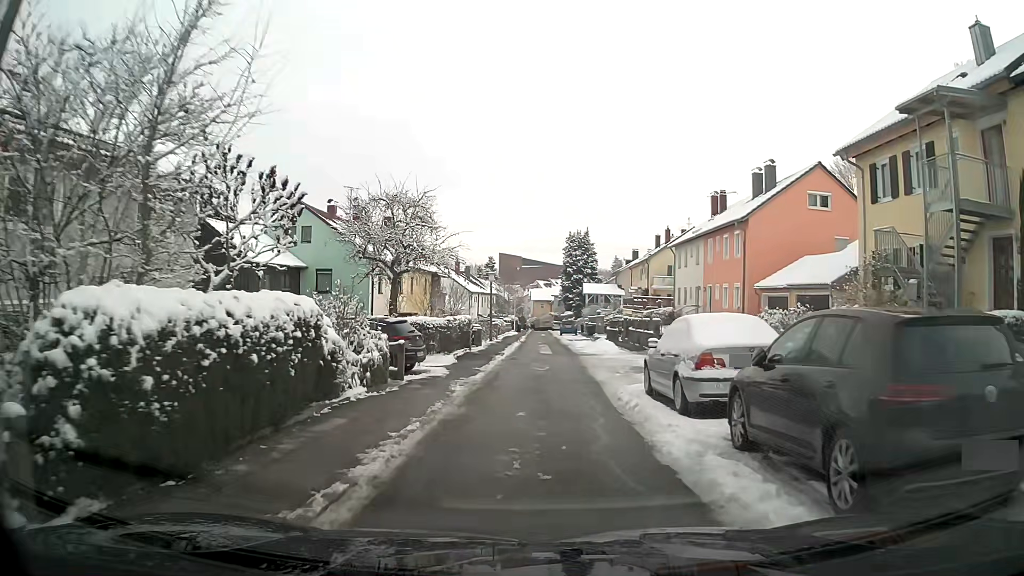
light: Day
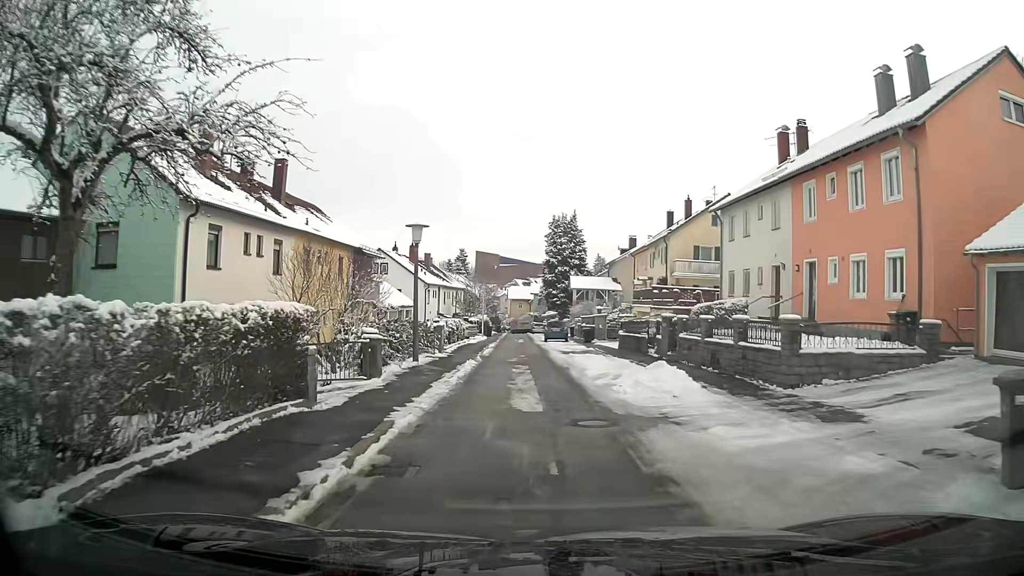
(+0.2, +18.5) m; +2°
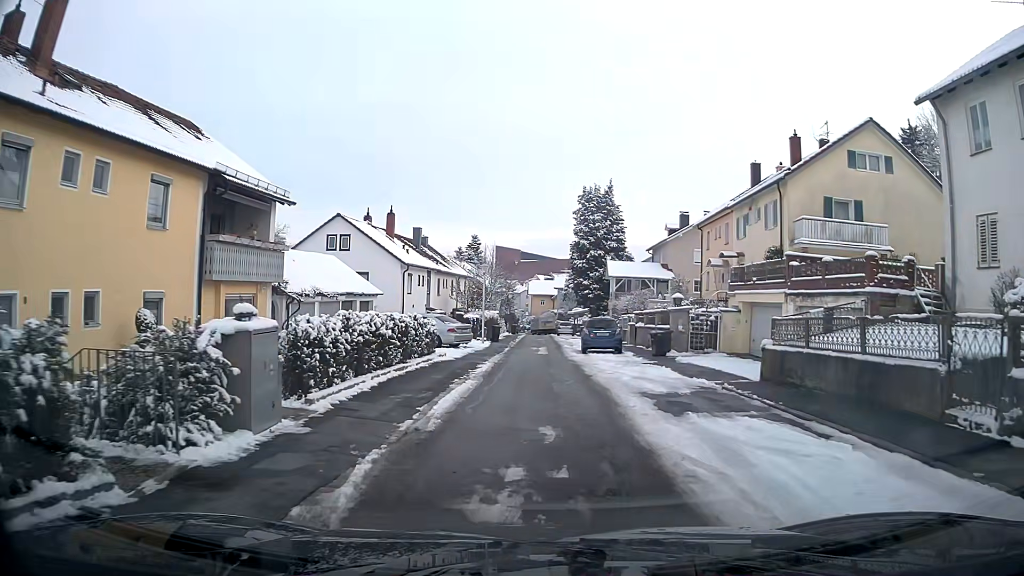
(-0.3, +19.2) m; -2°
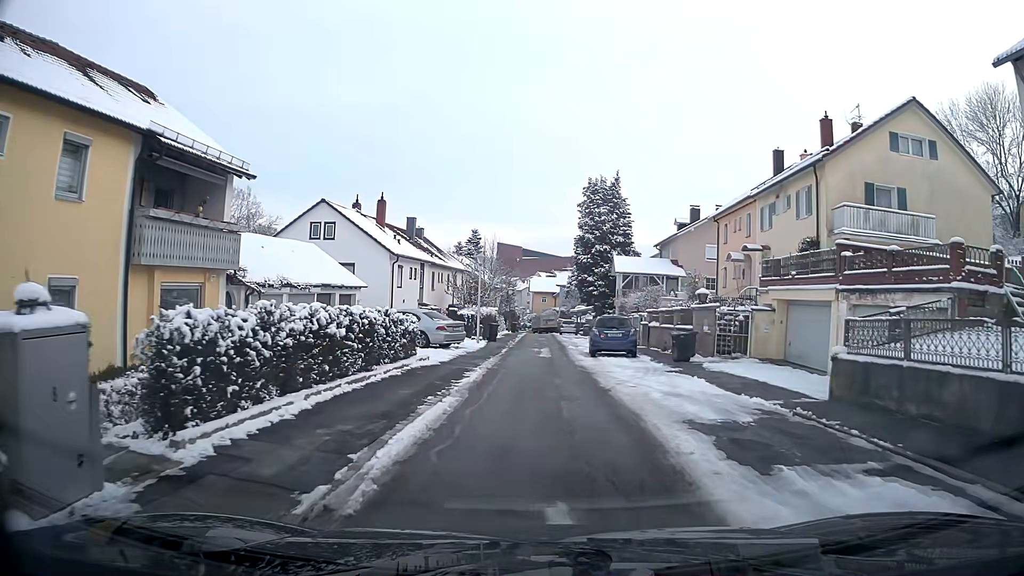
(0.0, +3.7) m; 0°
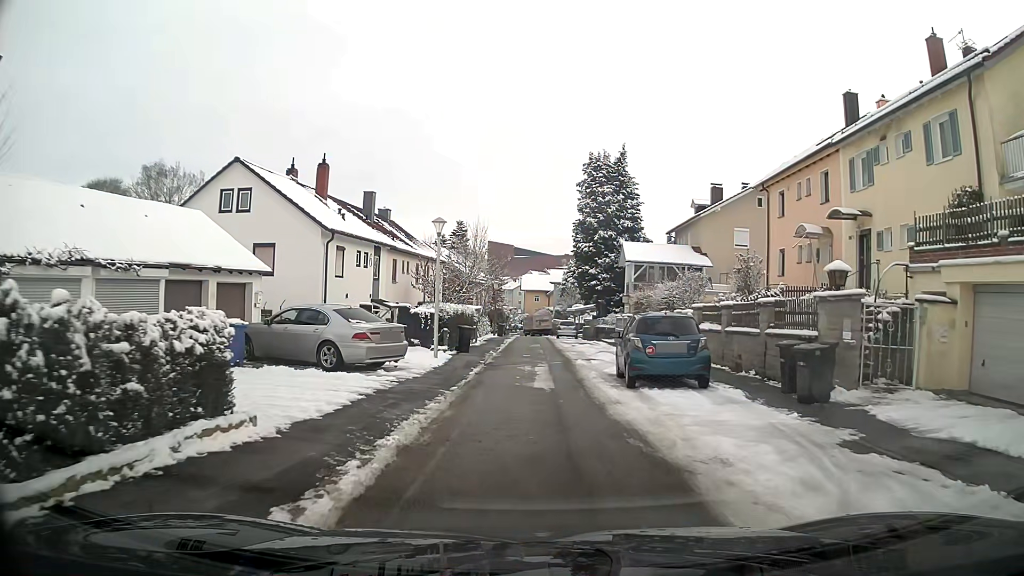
(+0.1, +11.1) m; 0°
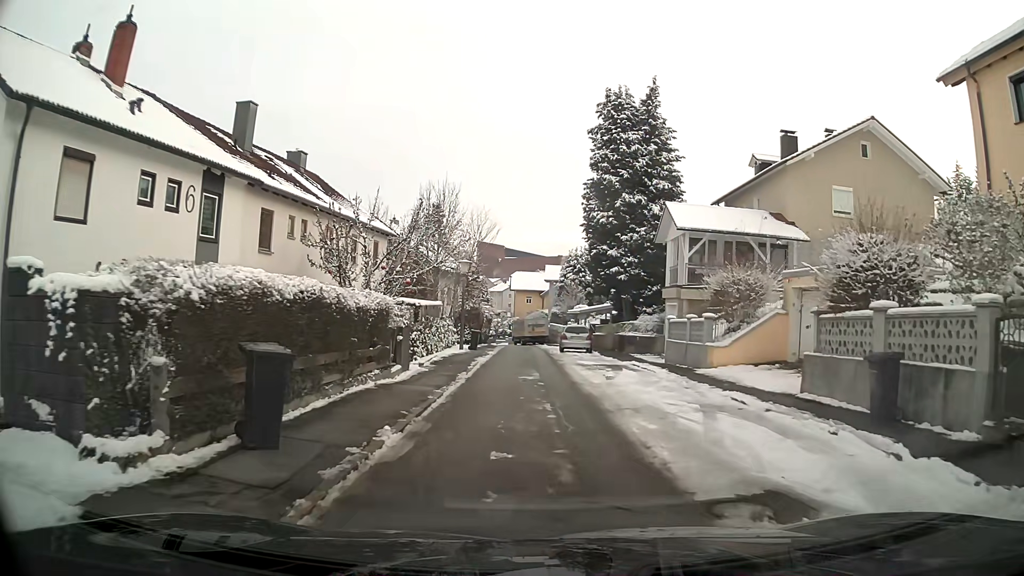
(+0.1, +18.1) m; +1°
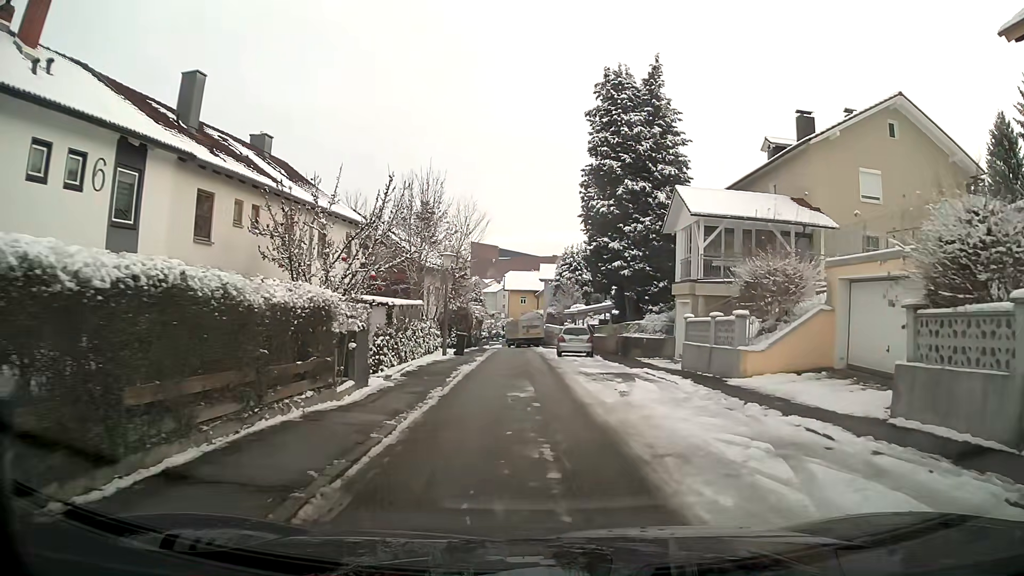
(0.0, +3.7) m; 0°
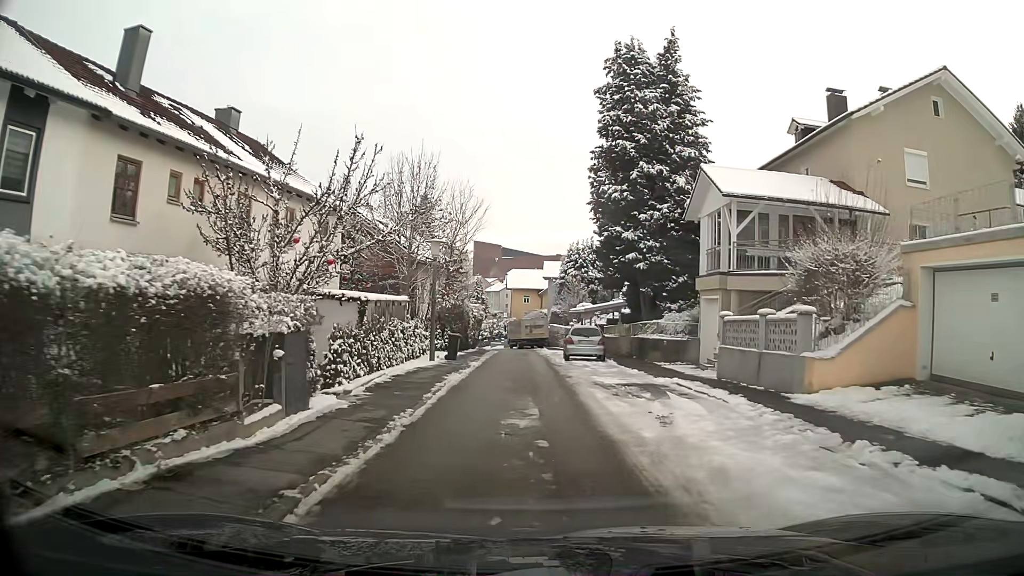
(0.0, +3.8) m; -1°
(0, +10) (0, +20) (-1, +30) (-1, +40) (-2, +50) (-4, +60) (-6, +70) (-8, +79) (-11, +89) (-14, +98) m
